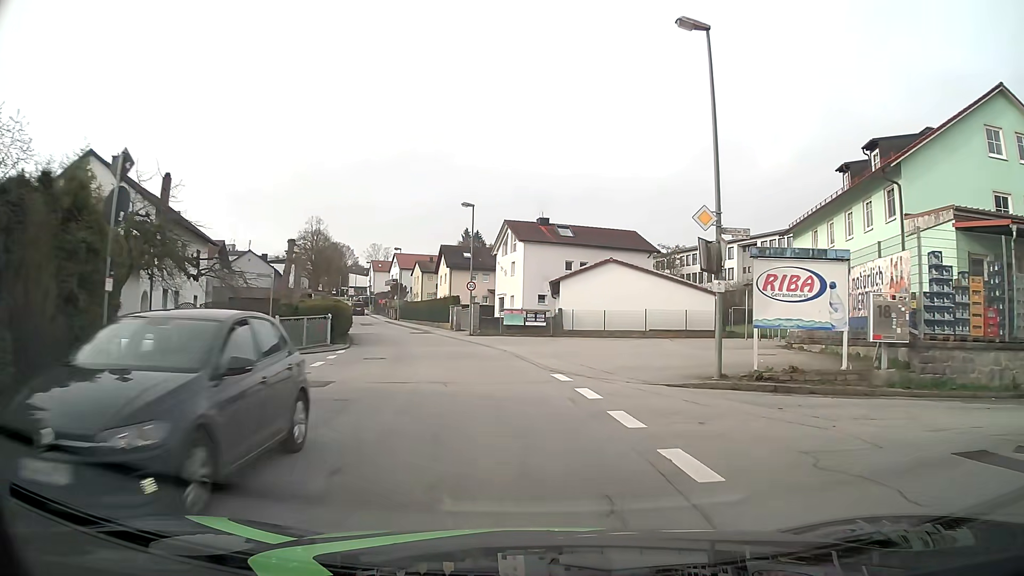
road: unclassified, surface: asphalt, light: Day
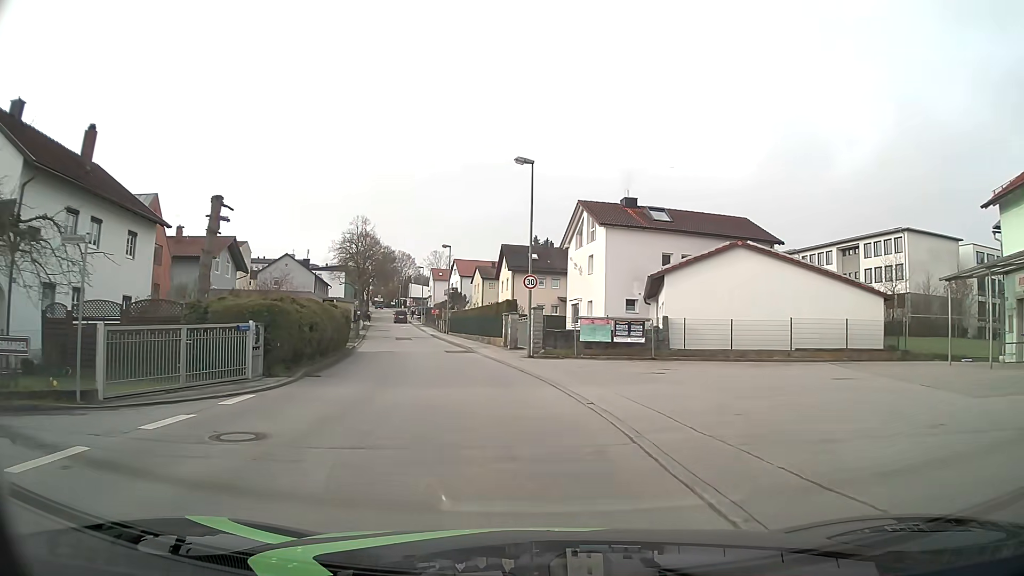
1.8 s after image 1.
(-0.7, +14.3) m; -7°
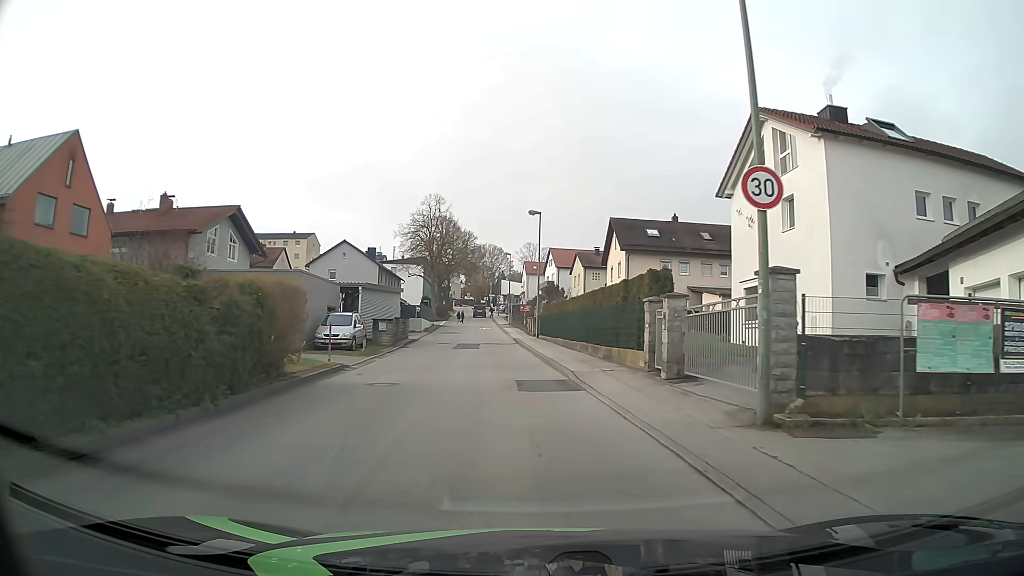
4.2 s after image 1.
(-1.6, +18.9) m; -8°
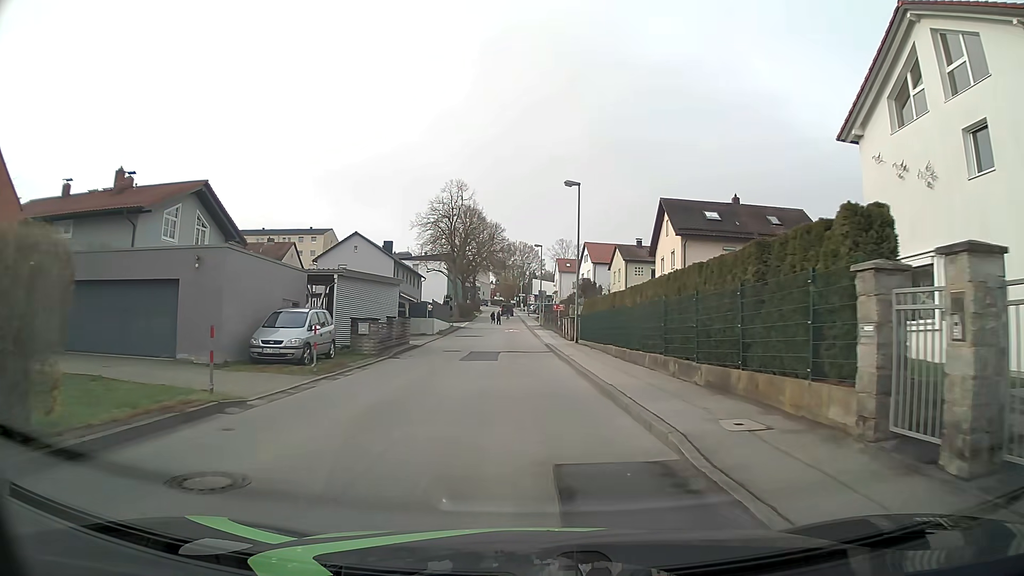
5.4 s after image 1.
(-0.3, +9.6) m; -3°
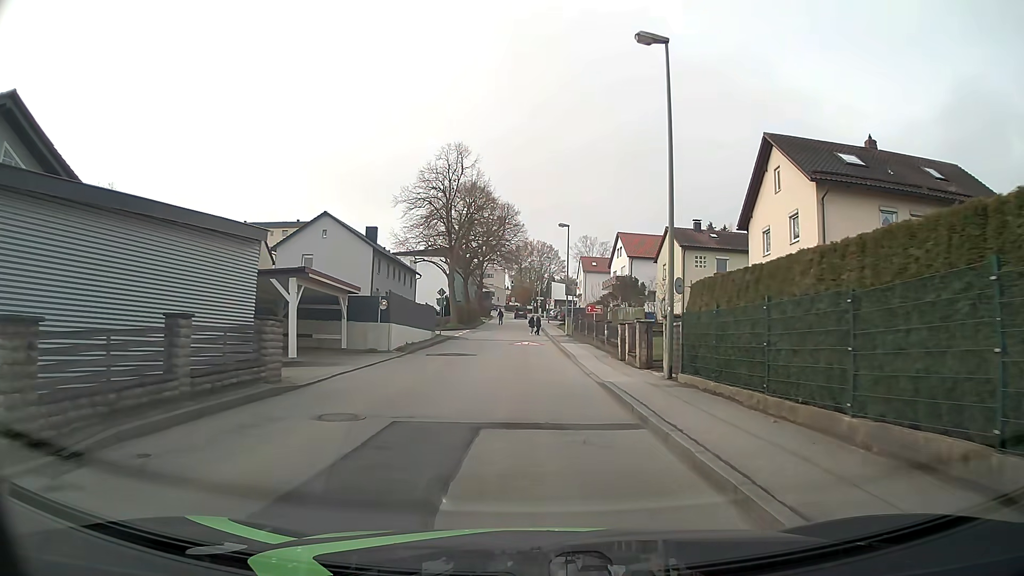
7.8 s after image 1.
(-0.4, +19.1) m; -1°
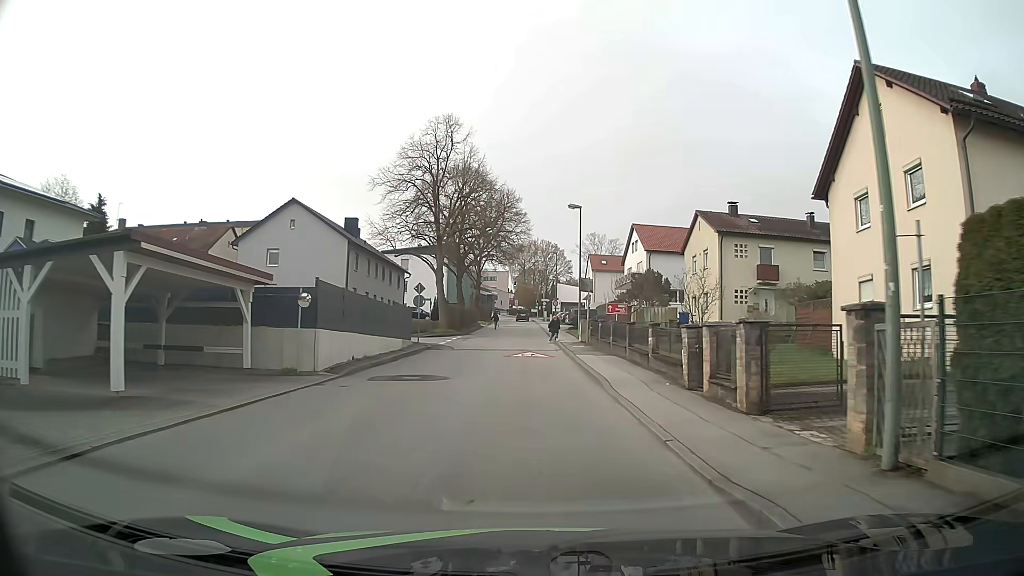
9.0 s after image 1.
(0.0, +9.5) m; -1°
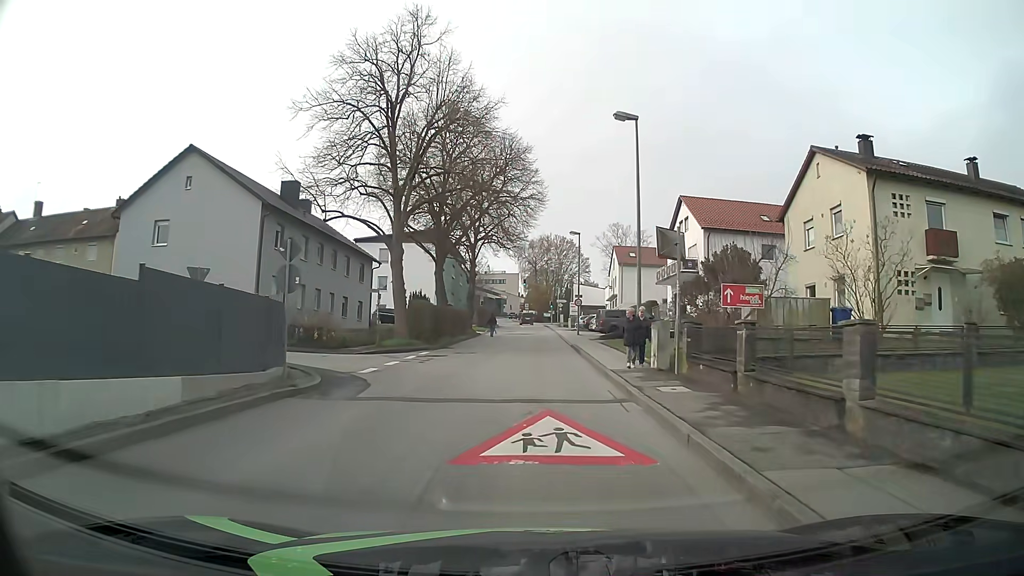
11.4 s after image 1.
(-0.2, +18.9) m; -1°
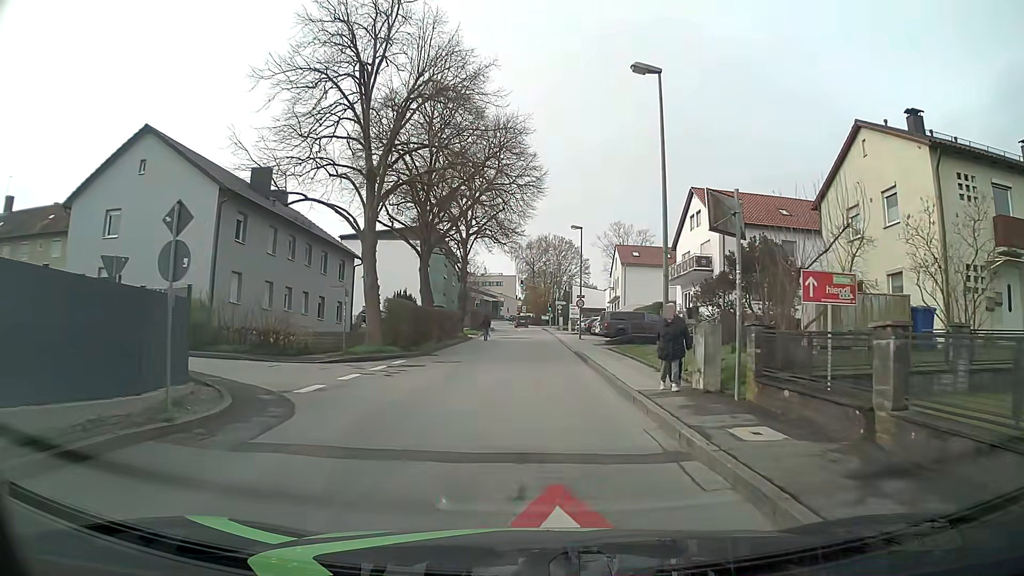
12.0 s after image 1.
(0.0, +4.7) m; 0°
(0, +10) (0, +20) (0, +30) (0, +40) (0, +50) (0, +60) (0, +70) (0, +80) (-1, +90) (-2, +100) m
